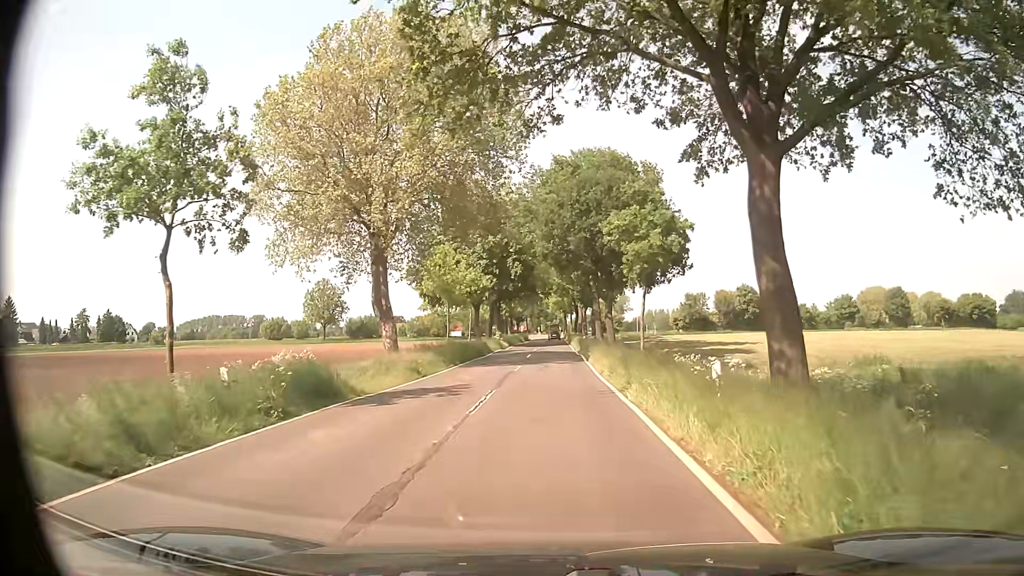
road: tertiary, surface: asphalt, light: Day
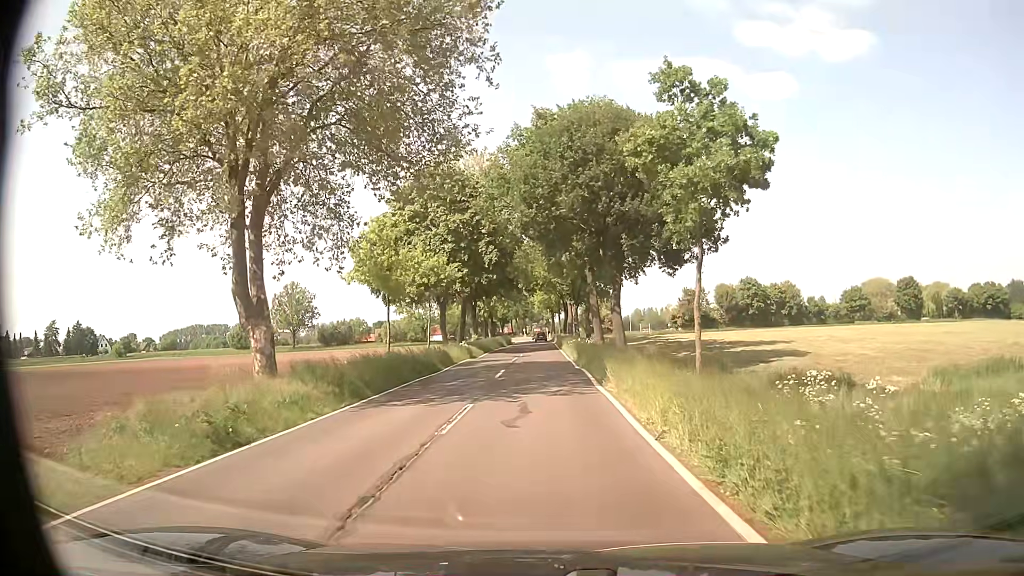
(+0.3, +13.4) m; +2°
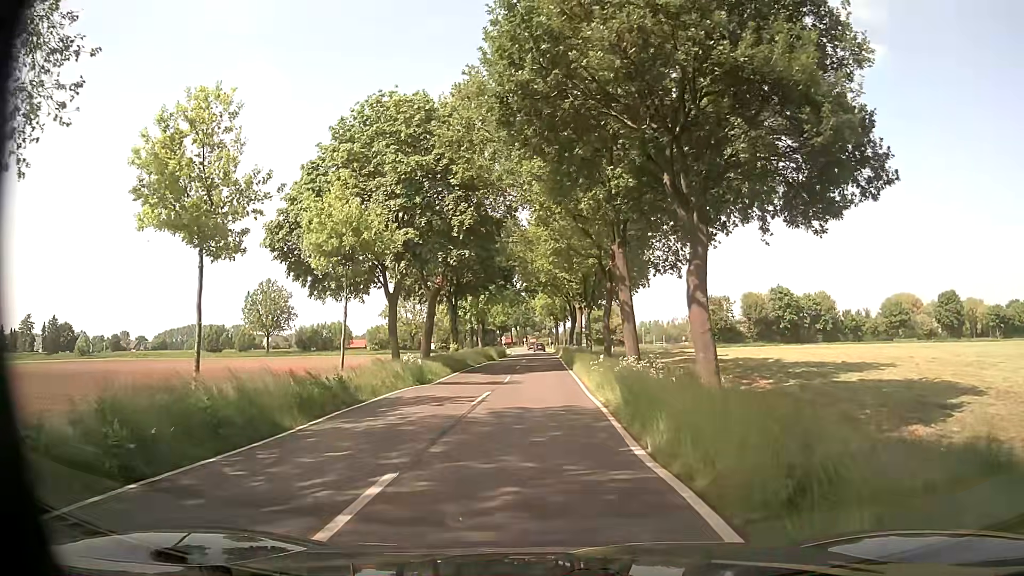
(-0.1, +17.9) m; -2°
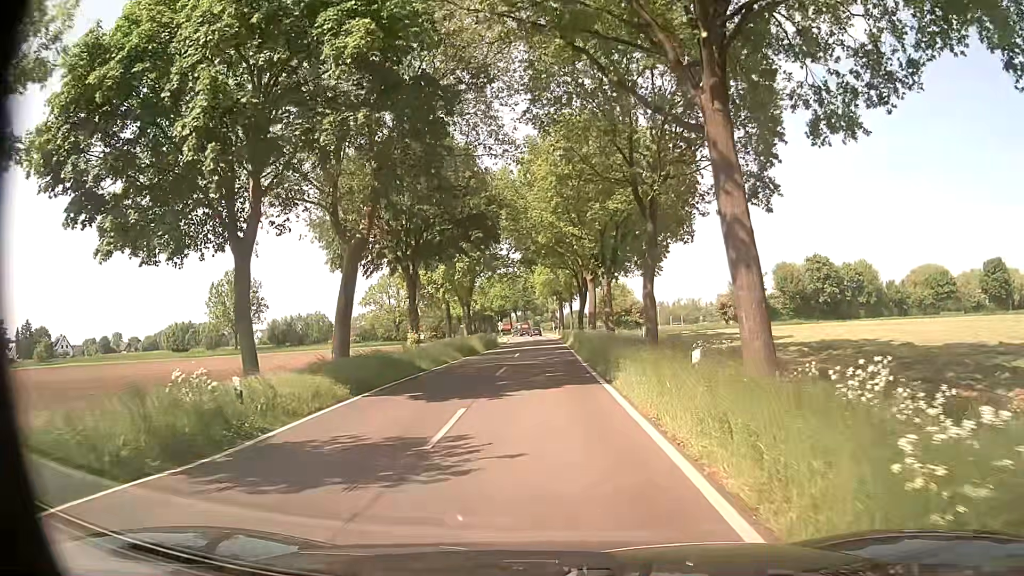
(+0.2, +17.9) m; +1°
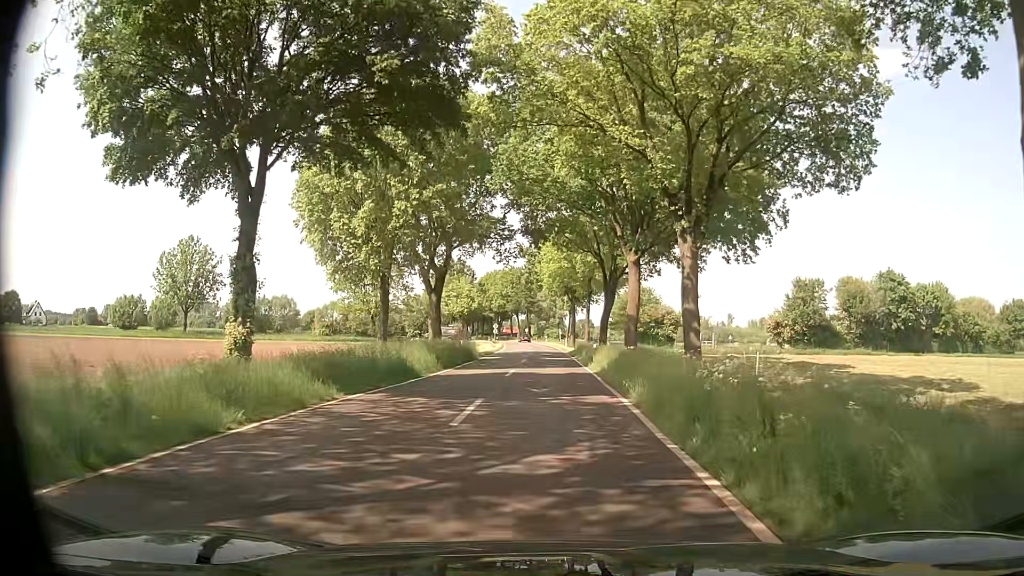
(-0.2, +22.4) m; 0°
(0, +10) (0, +20) (0, +30) (0, +40) (0, +50) (0, +60) (0, +70) (-1, +80) (-2, +90) (-2, +100) m
